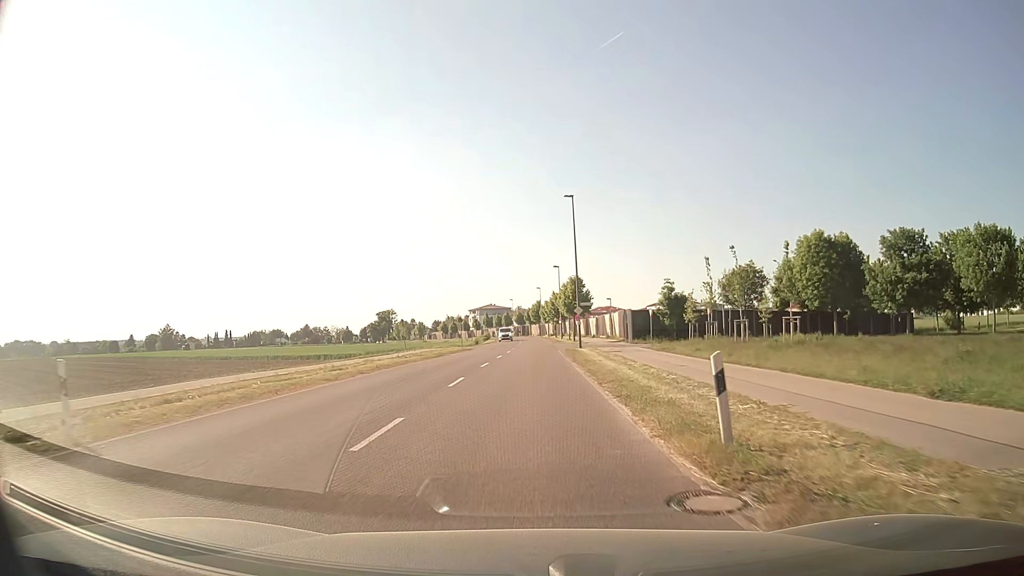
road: secondary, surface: asphalt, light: Day
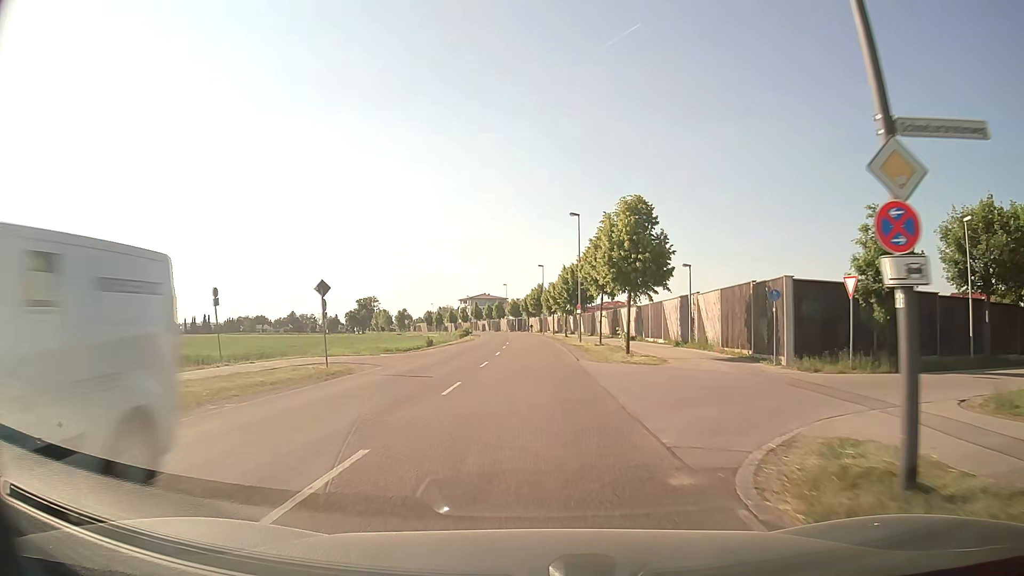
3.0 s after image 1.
(0.0, +39.2) m; 0°
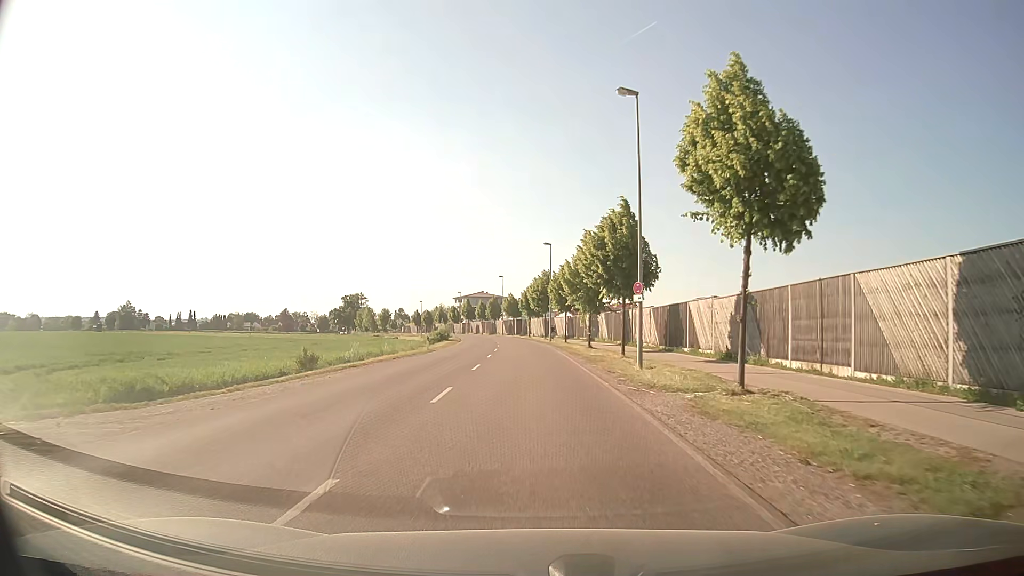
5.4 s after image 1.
(0.0, +28.3) m; -1°
(0, +10) (0, +20) (0, +30) (0, +40) (0, +50) (-1, +60) (-1, +70) (-2, +80) (-4, +90) (-5, +100) m
